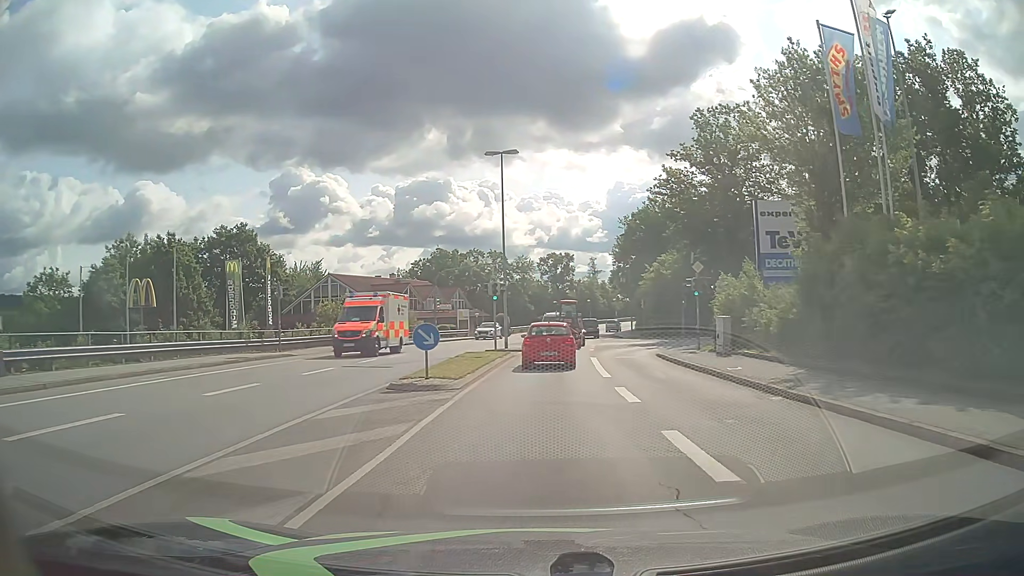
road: tertiary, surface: asphalt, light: Day
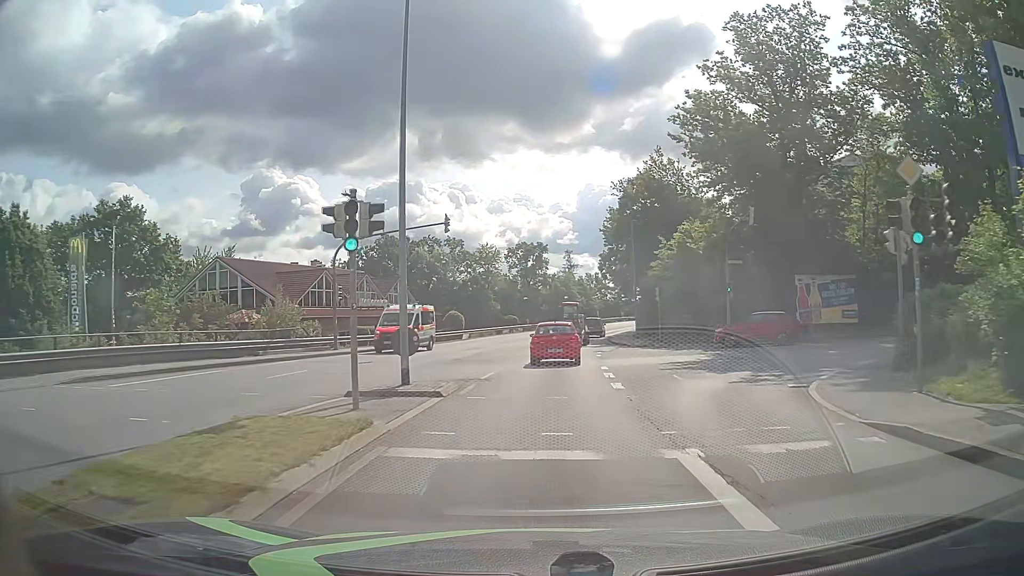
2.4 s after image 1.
(+0.4, +21.0) m; +2°
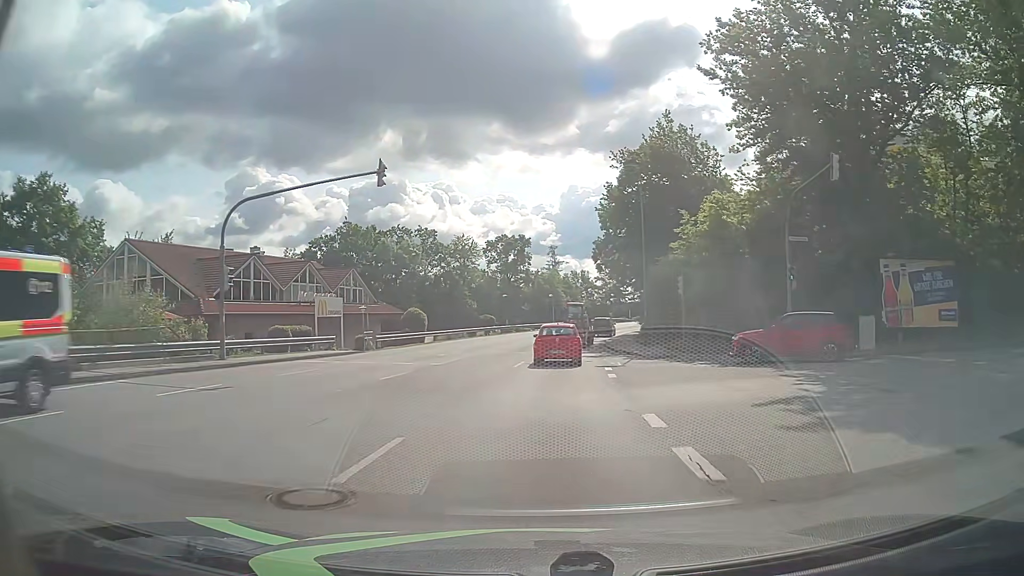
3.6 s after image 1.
(+0.2, +11.3) m; +2°
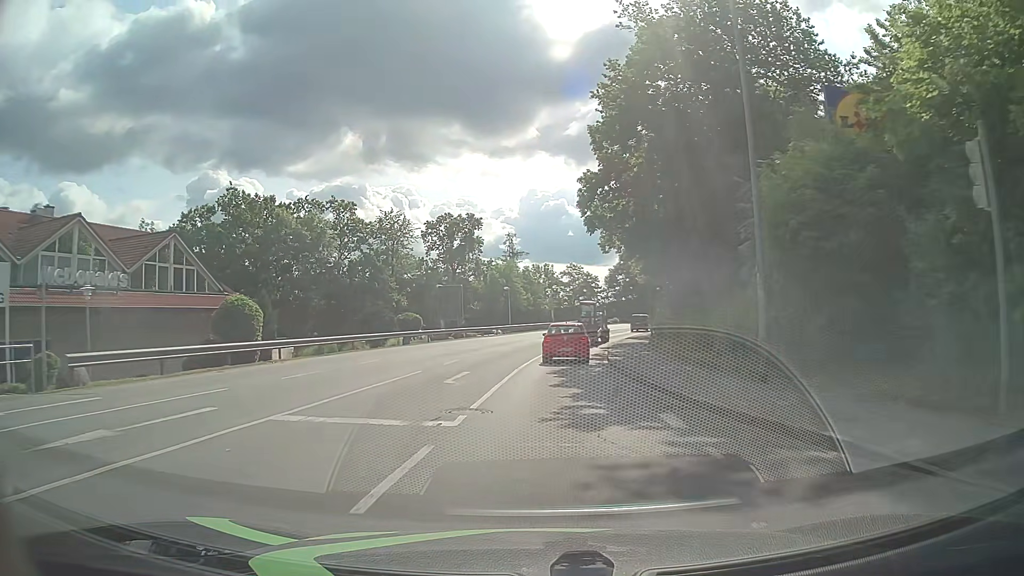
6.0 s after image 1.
(+0.7, +23.9) m; +3°
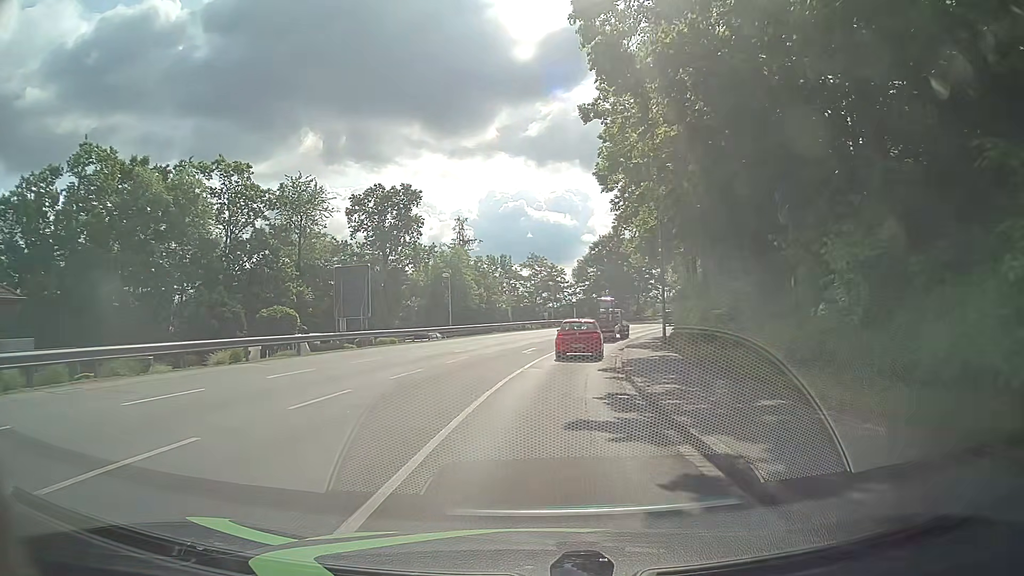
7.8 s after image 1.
(+0.5, +18.6) m; +3°
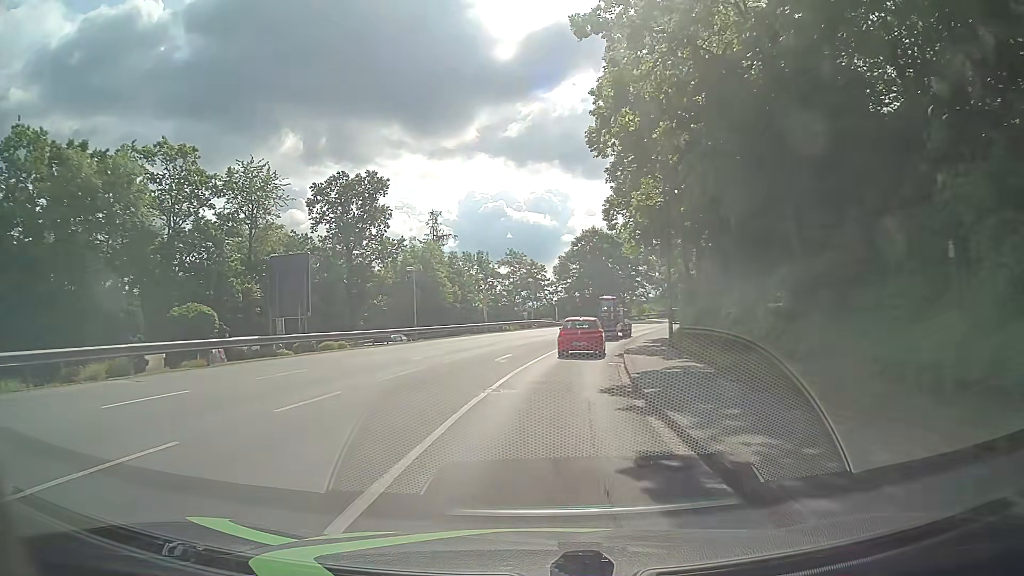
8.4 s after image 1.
(+0.1, +6.3) m; +2°
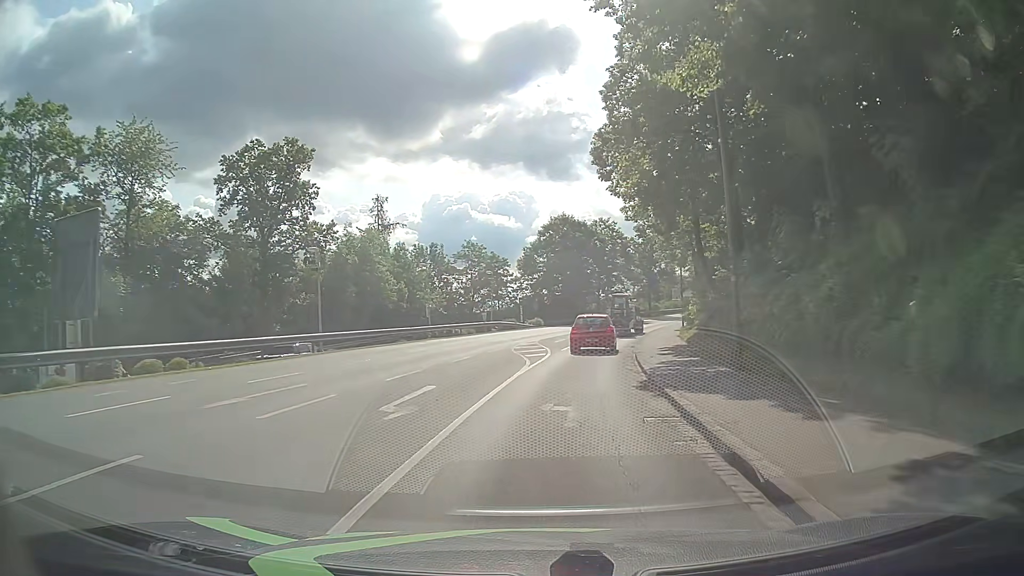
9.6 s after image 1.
(+0.4, +12.7) m; +4°
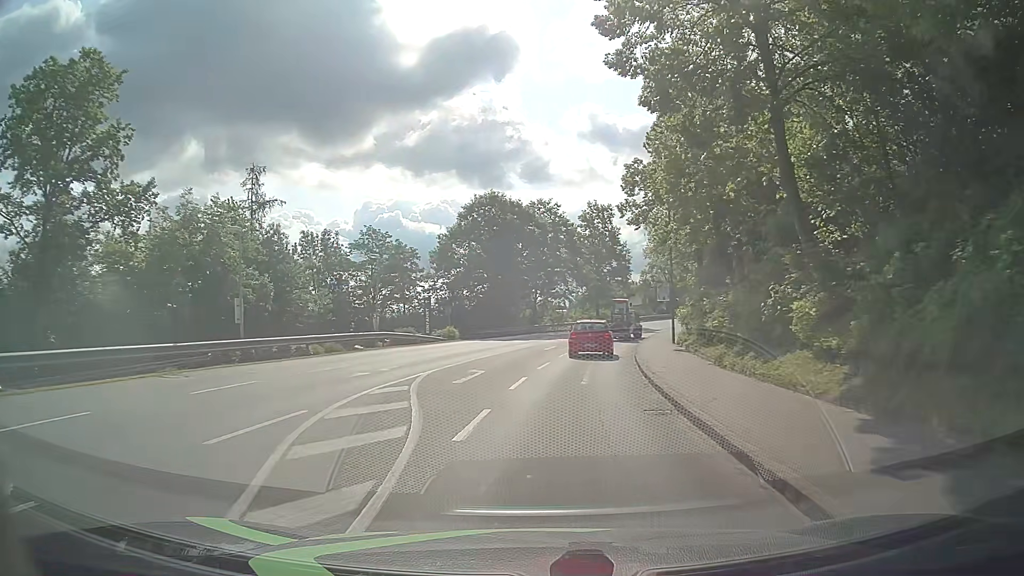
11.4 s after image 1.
(+0.8, +19.4) m; +6°
(0, +10) (+1, +20) (+2, +30) (+4, +40) (+6, +50) (+8, +59) (+11, +69) (+15, +78) (+19, +87) (+23, +96) m
